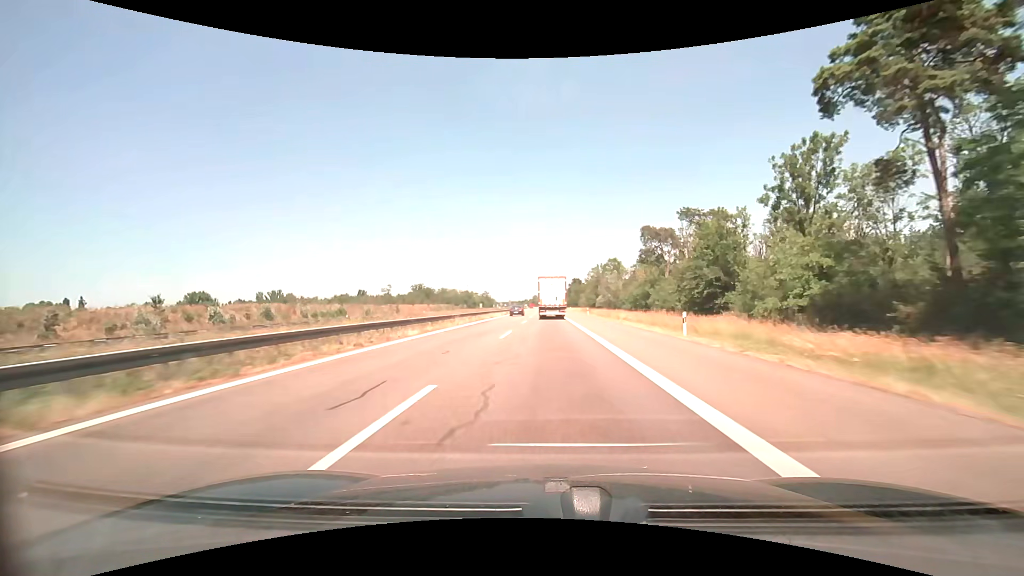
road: motorway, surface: asphalt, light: Day
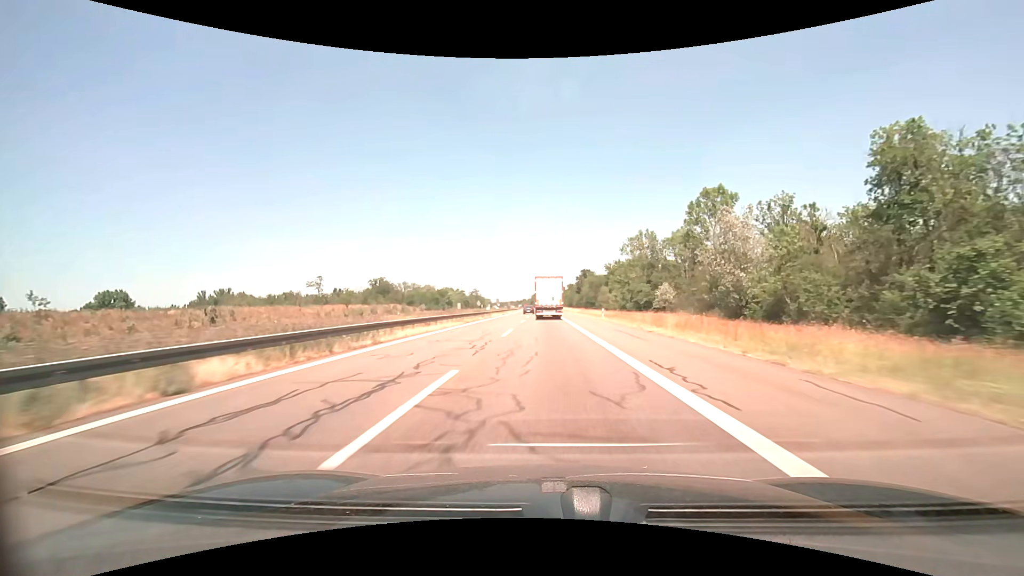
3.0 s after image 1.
(+0.2, +70.0) m; 0°
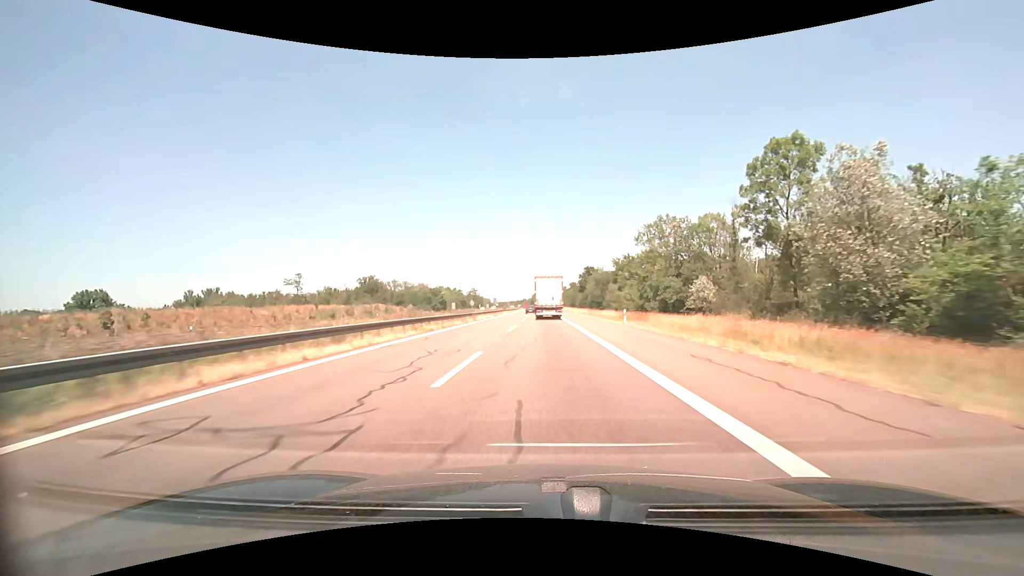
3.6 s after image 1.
(0.0, +13.9) m; 0°
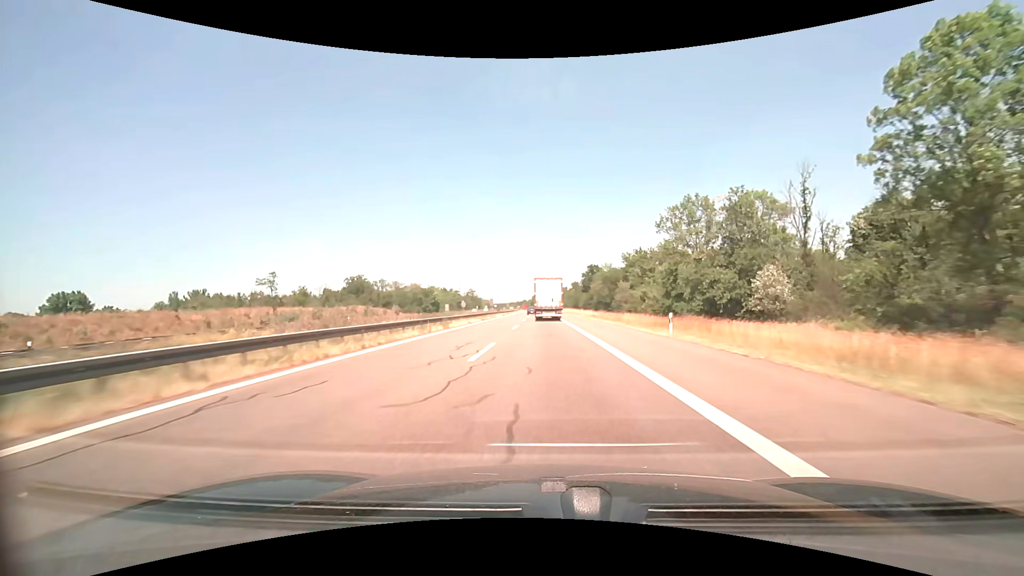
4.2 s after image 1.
(0.0, +13.9) m; 0°
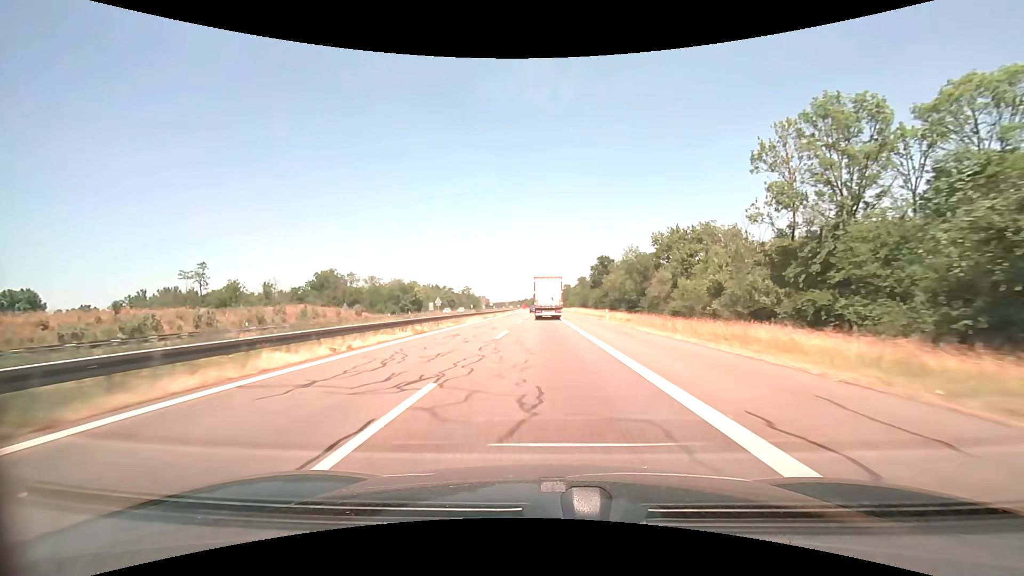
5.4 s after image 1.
(0.0, +27.8) m; 0°
